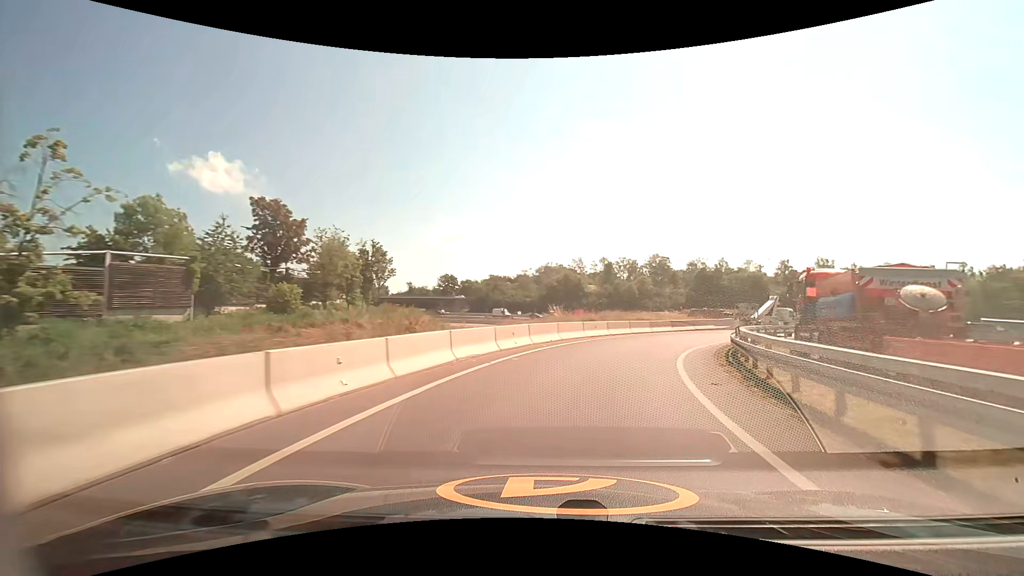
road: motorway_link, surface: asphalt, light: Day
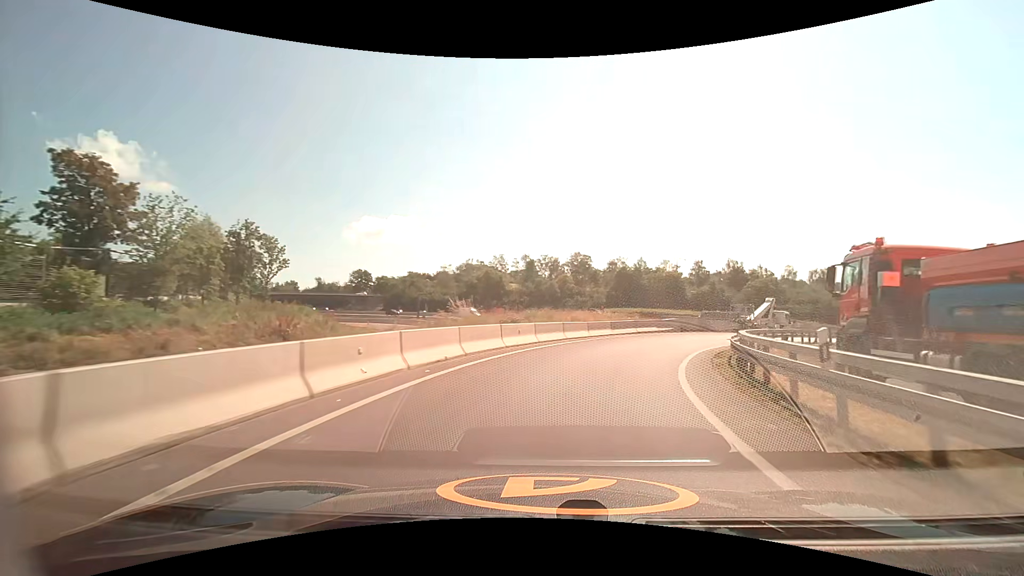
(+0.7, +8.9) m; +9°
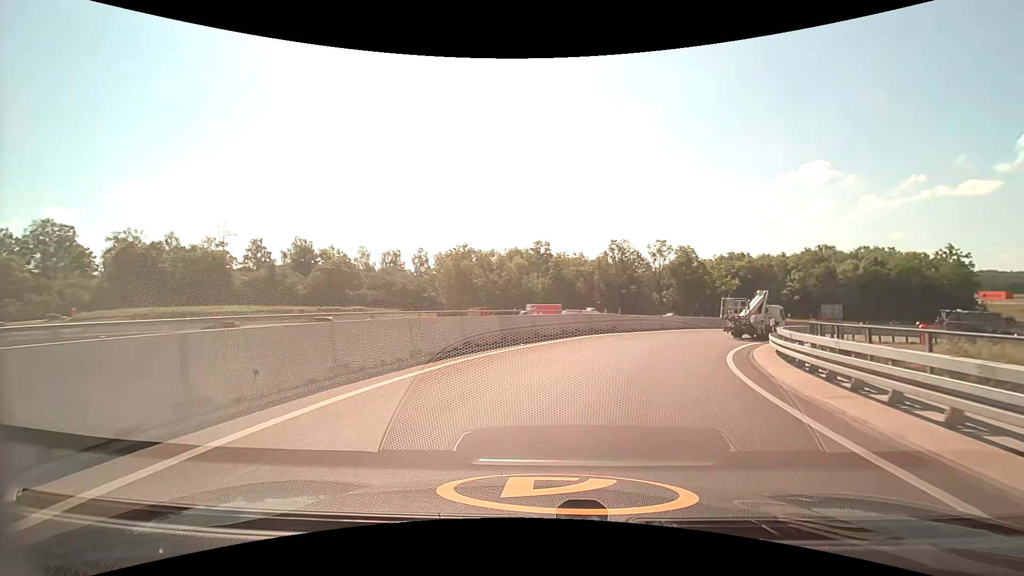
(+16.2, +39.4) m; +46°
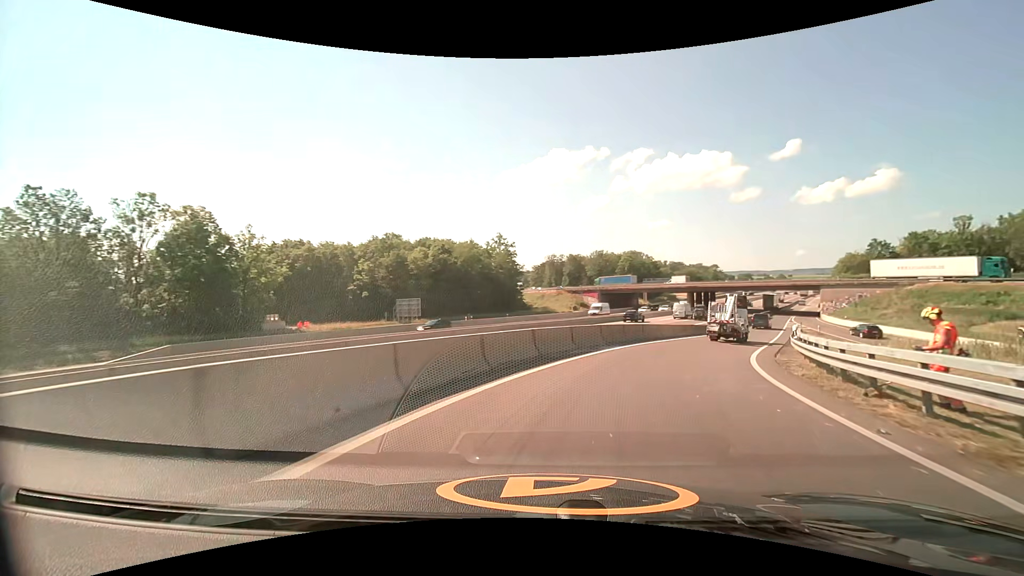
(+16.6, +39.1) m; +46°
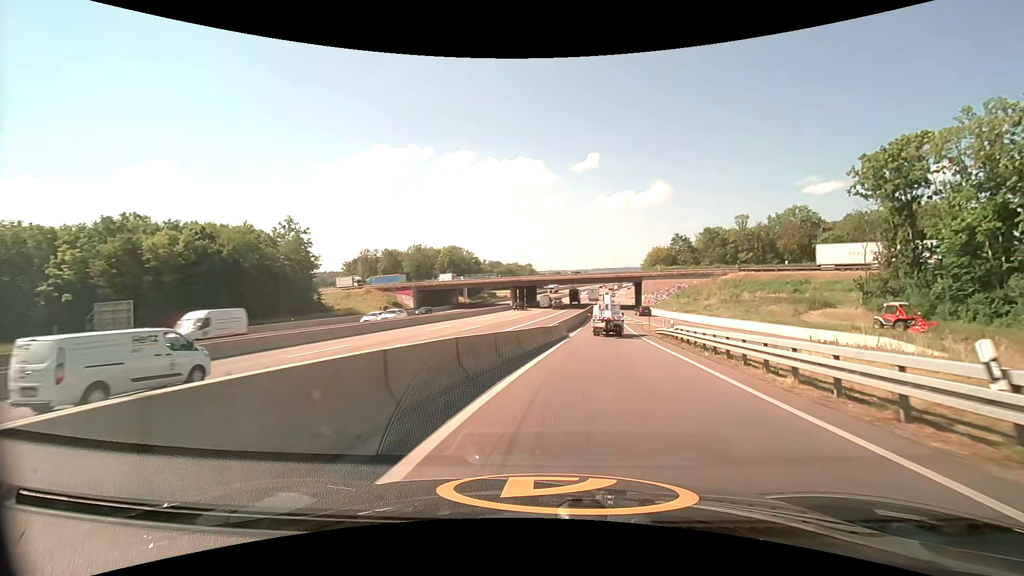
(+3.3, +17.7) m; +21°
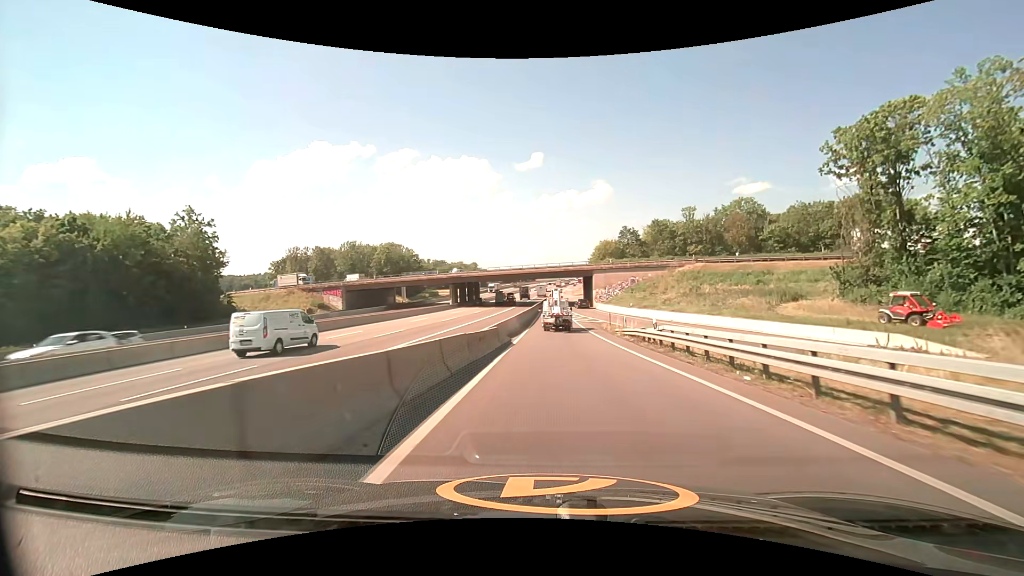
(+0.6, +9.4) m; +6°
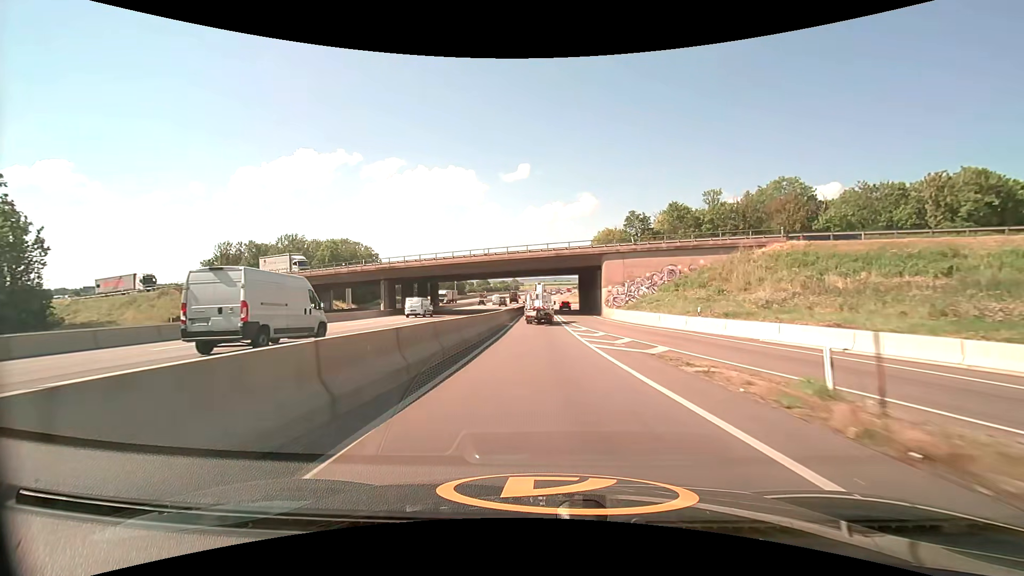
(+0.8, +31.9) m; +2°
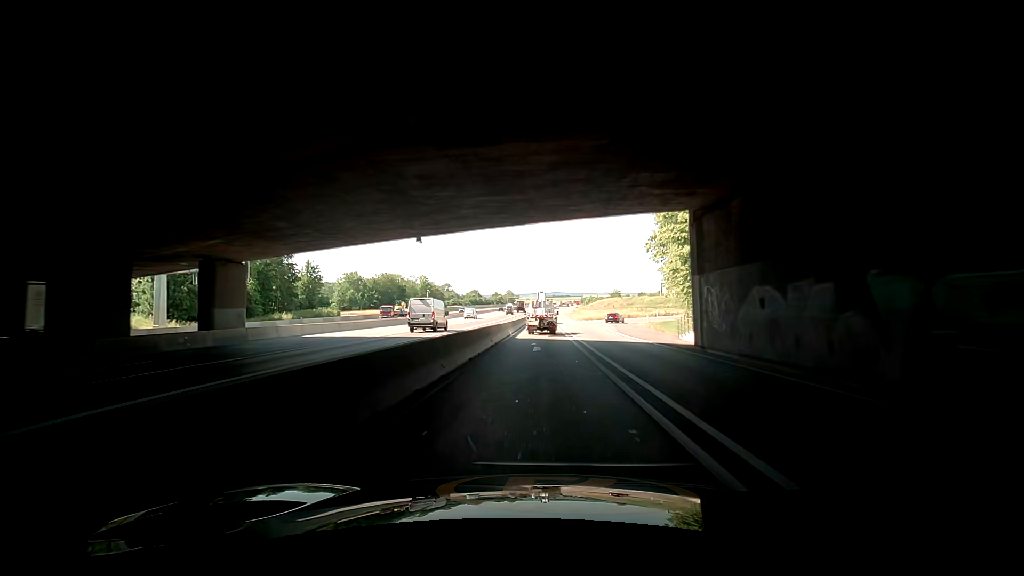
(0.0, +60.5) m; +2°
(0, +10) (0, +20) (0, +30) (0, +40) (-1, +50) (-1, +60) (-1, +70) (-1, +80) (-2, +90) (-2, +100) m
